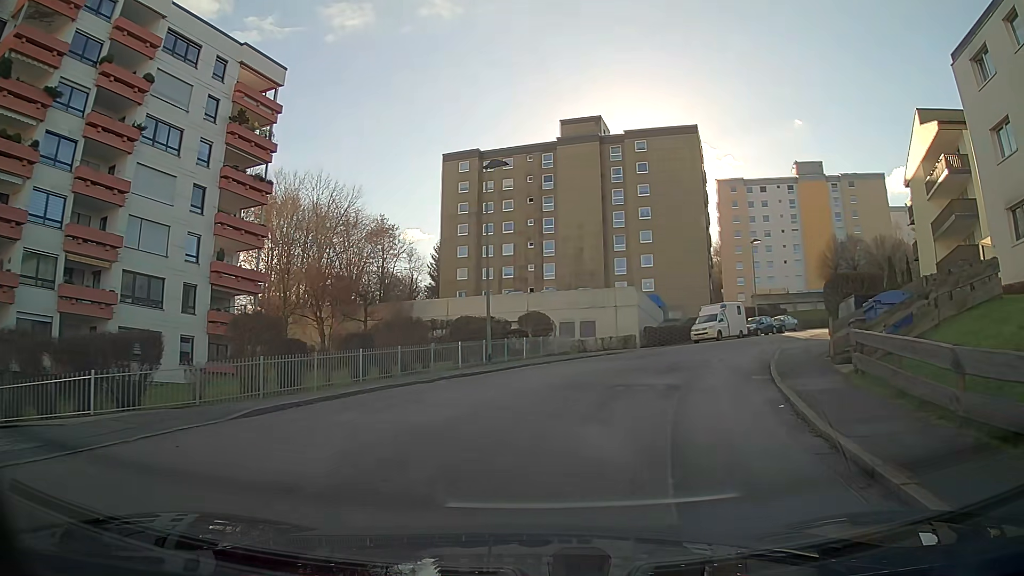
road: residential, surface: asphalt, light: Day
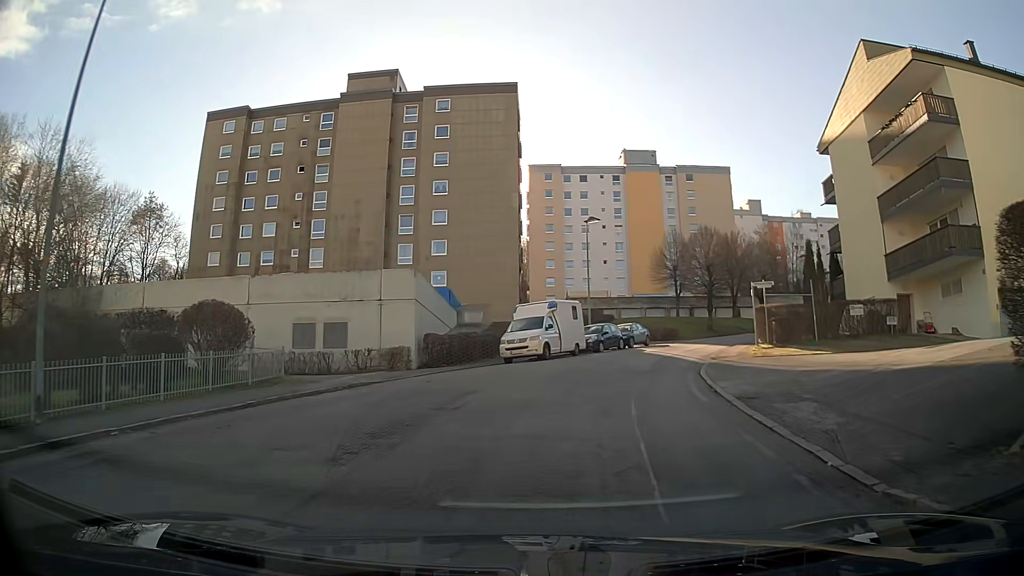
(+2.5, +16.3) m; +16°
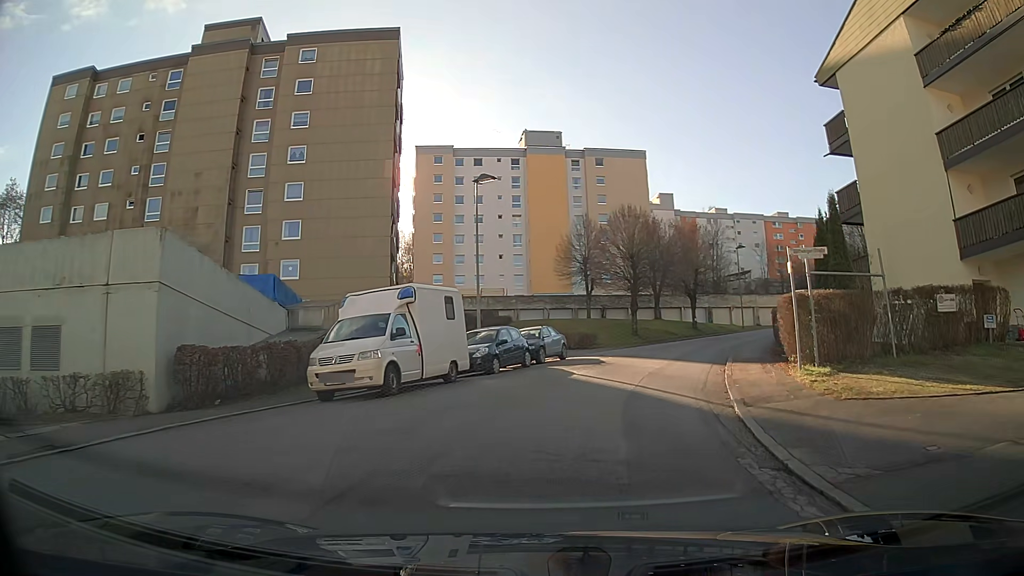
(+1.0, +12.9) m; +9°
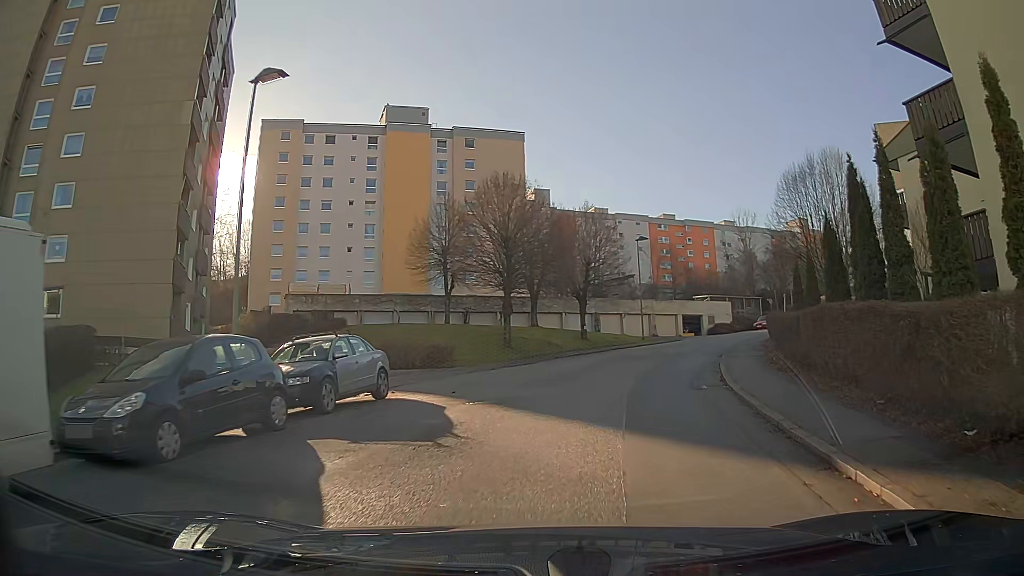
(+1.4, +13.2) m; +12°
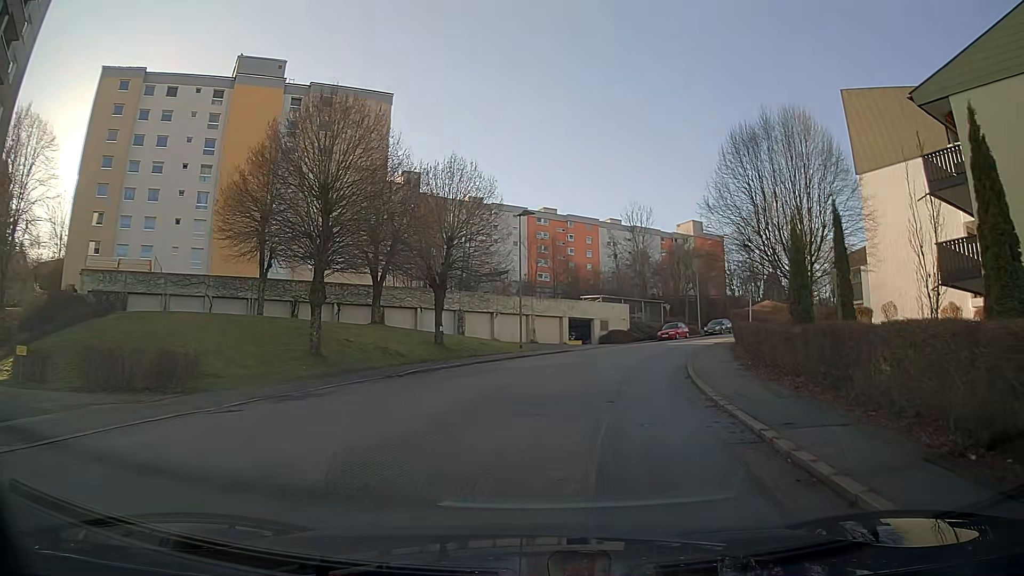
(+1.3, +13.2) m; +11°
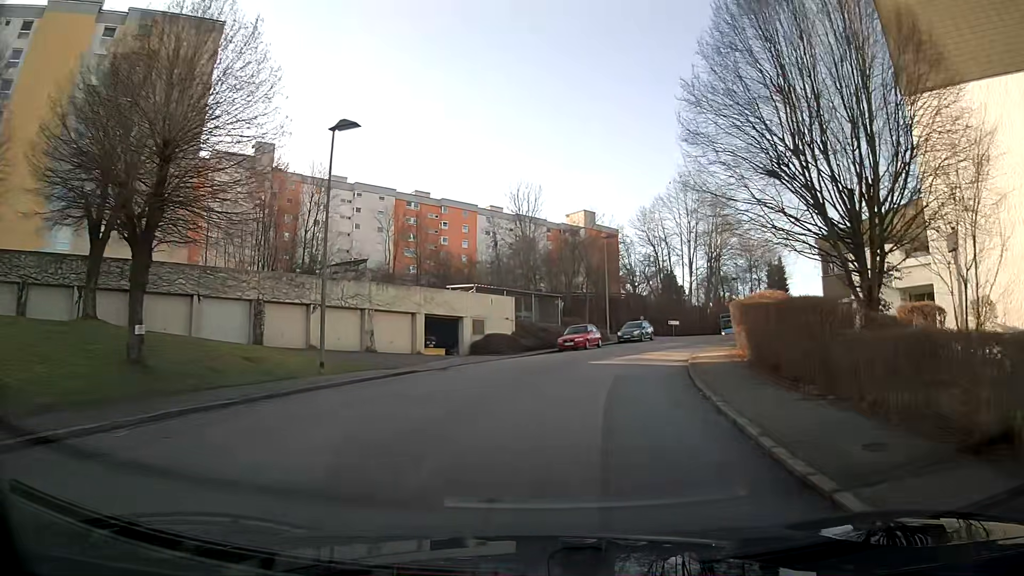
(+1.6, +17.6) m; +10°
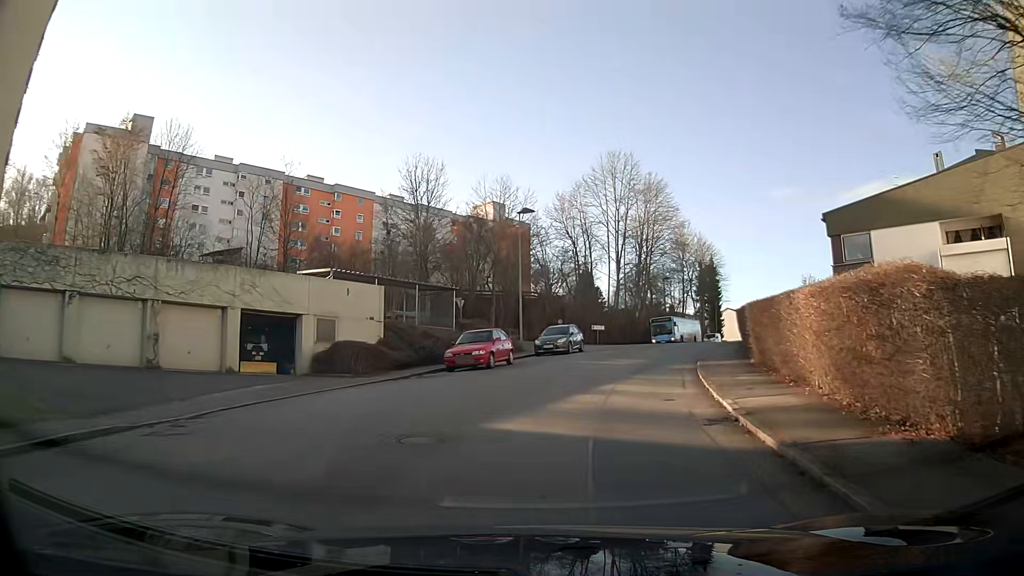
(+0.9, +13.3) m; +8°
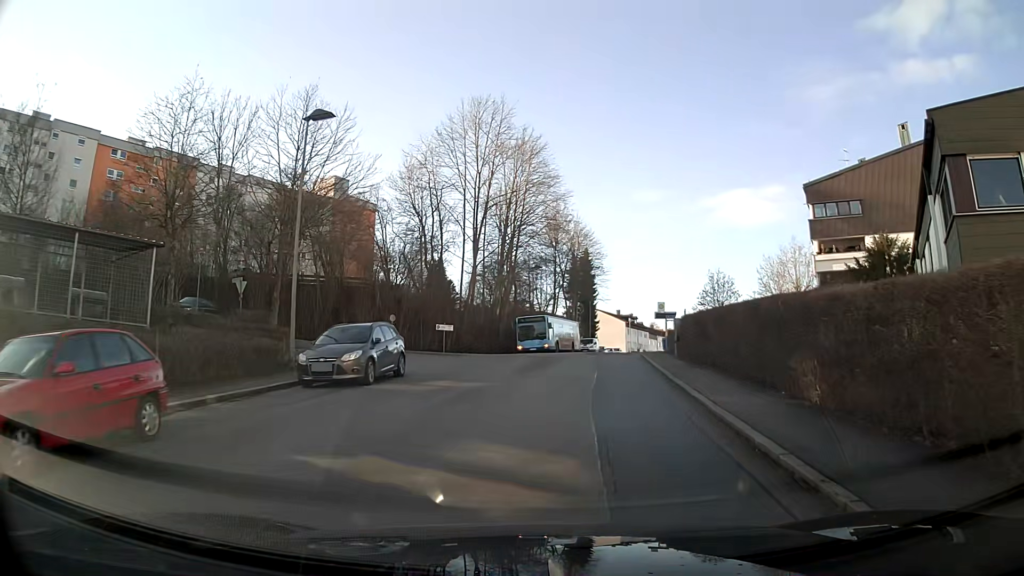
(+1.8, +17.7) m; +12°
